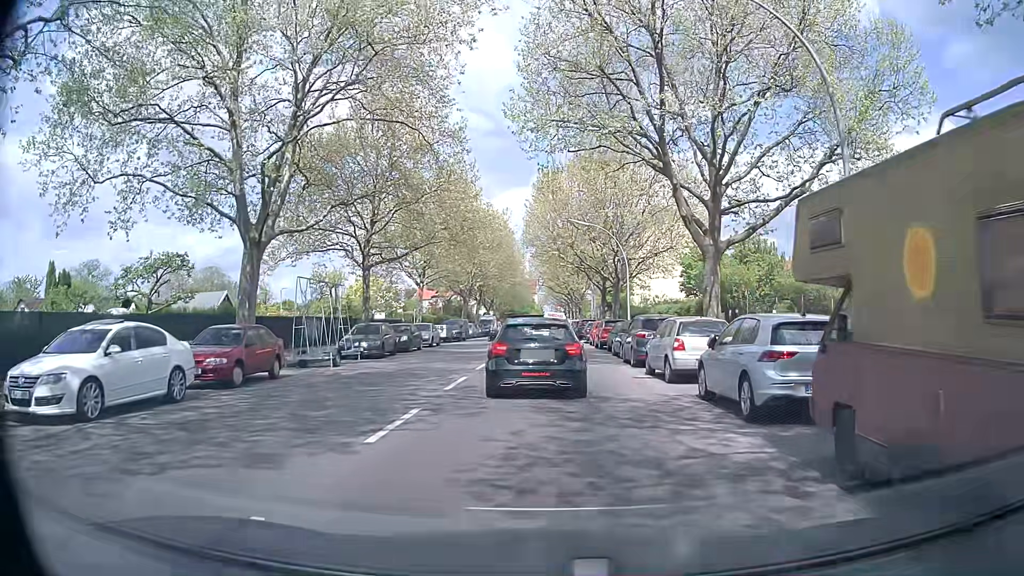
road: tertiary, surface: asphalt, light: Day
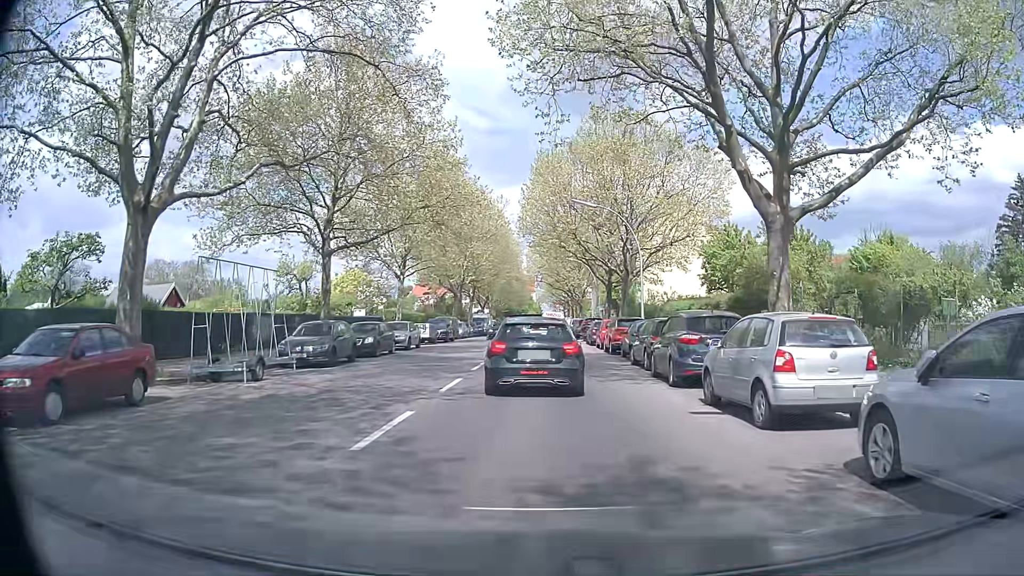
(-0.1, +6.4) m; 0°
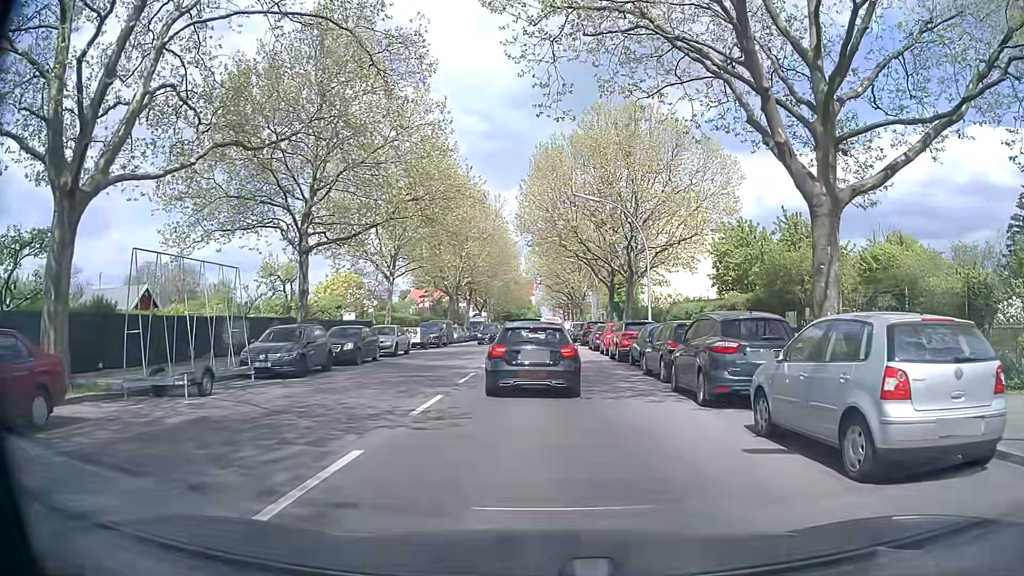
(0.0, +2.8) m; 0°
